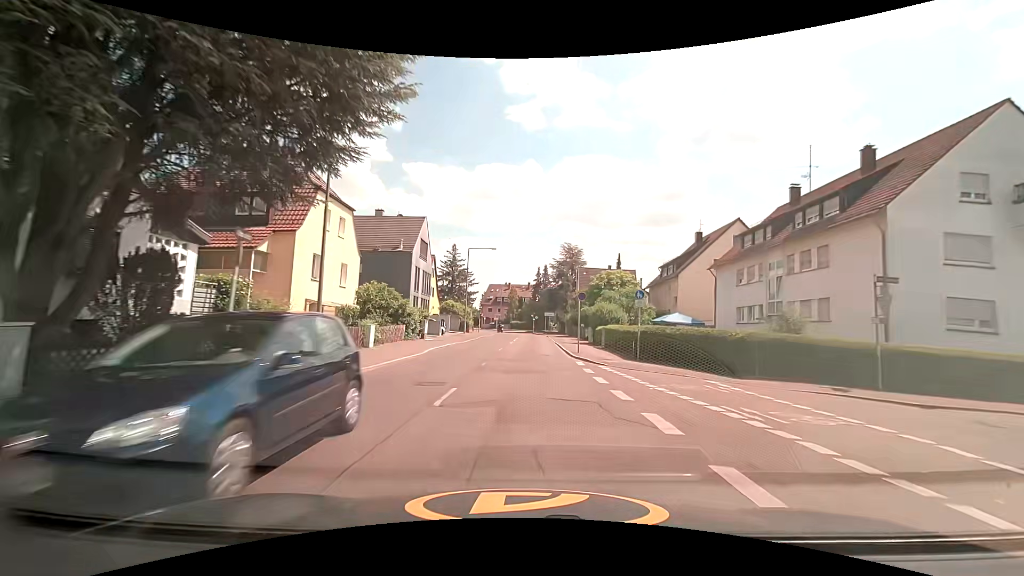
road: tertiary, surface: asphalt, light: Day
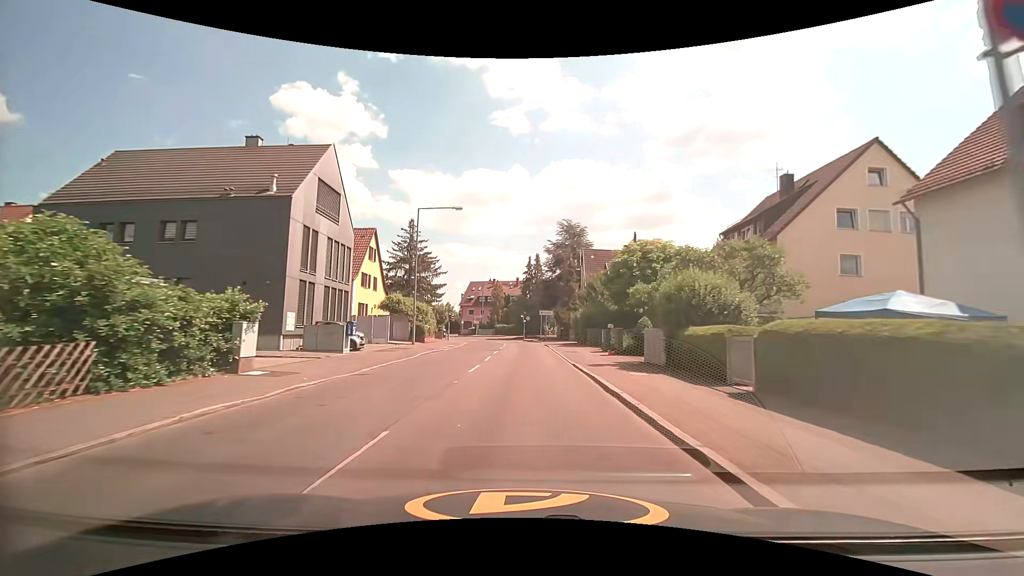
(+0.2, +22.5) m; +1°
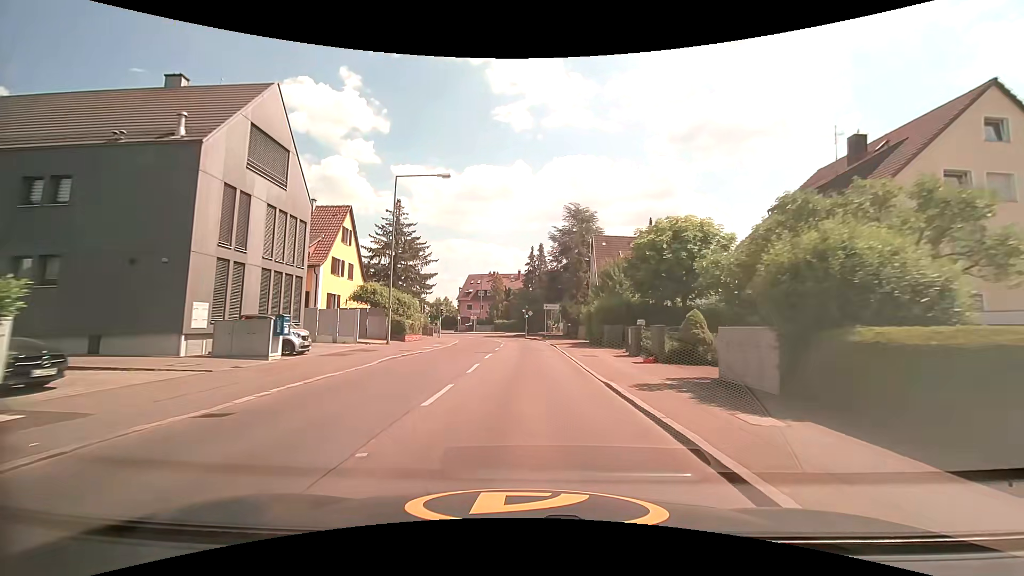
(0.0, +7.2) m; 0°
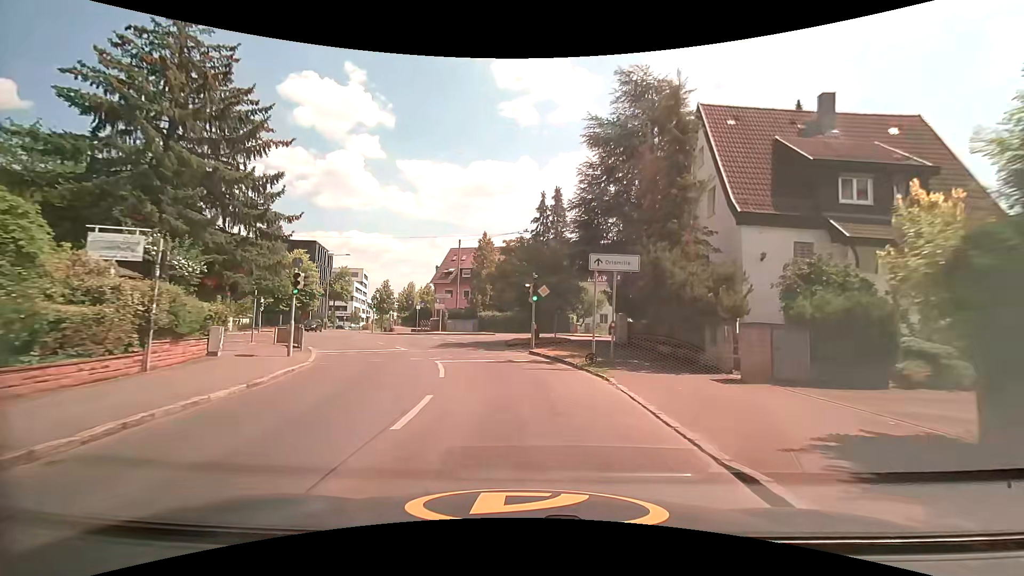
(-0.2, +32.1) m; -1°
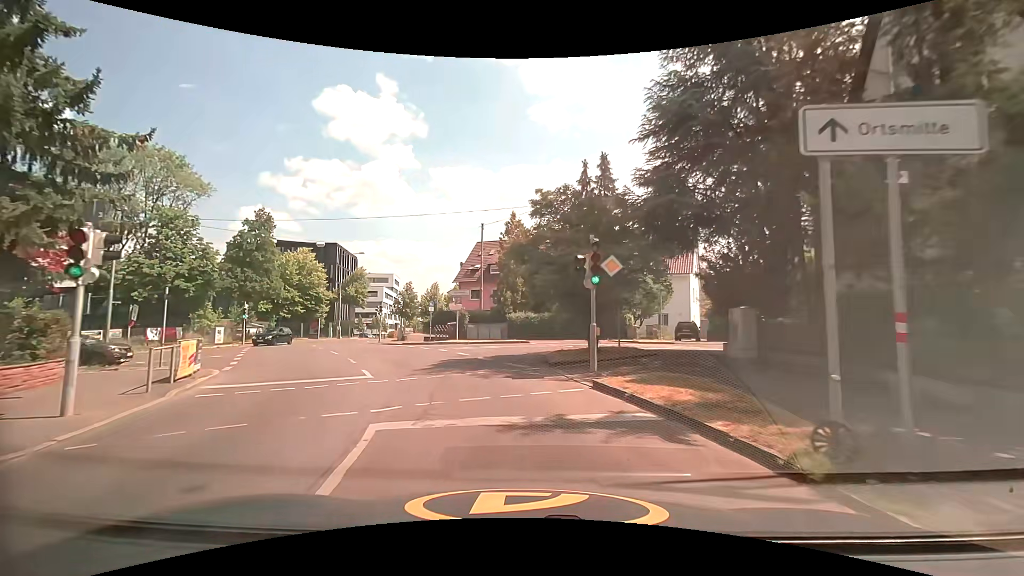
(-0.3, +10.2) m; -4°
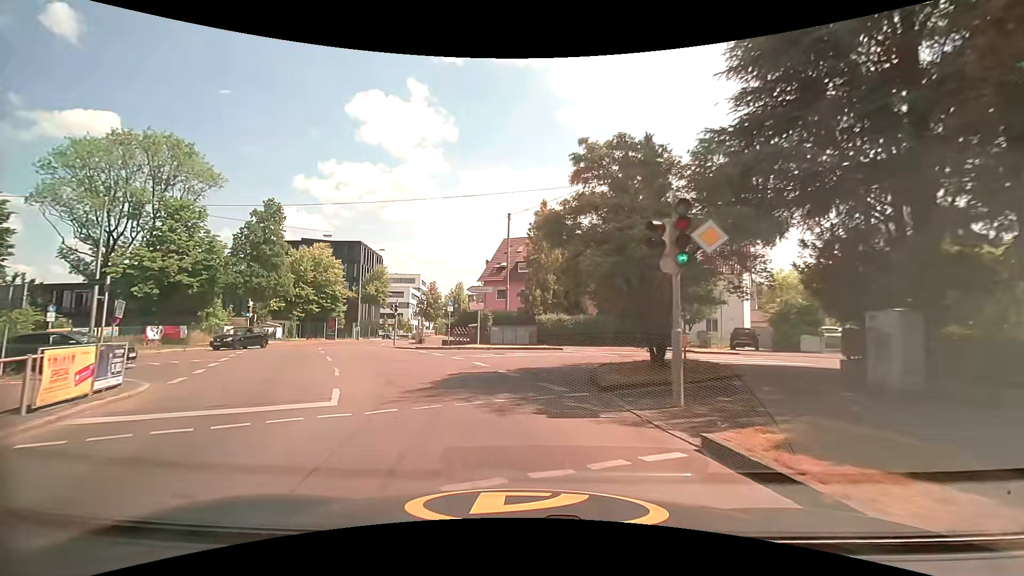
(-0.2, +4.5) m; -4°
